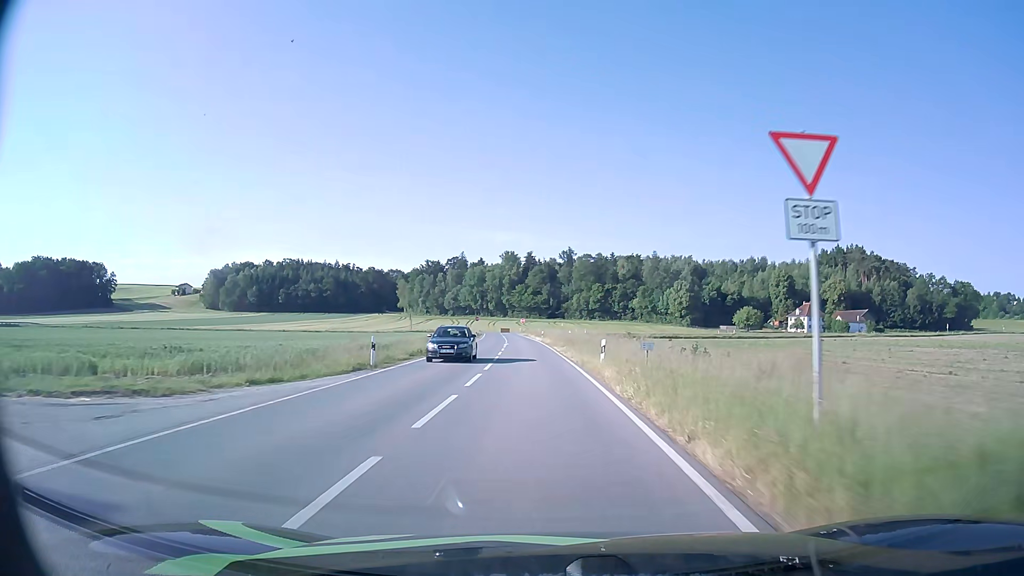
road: tertiary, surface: asphalt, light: Day
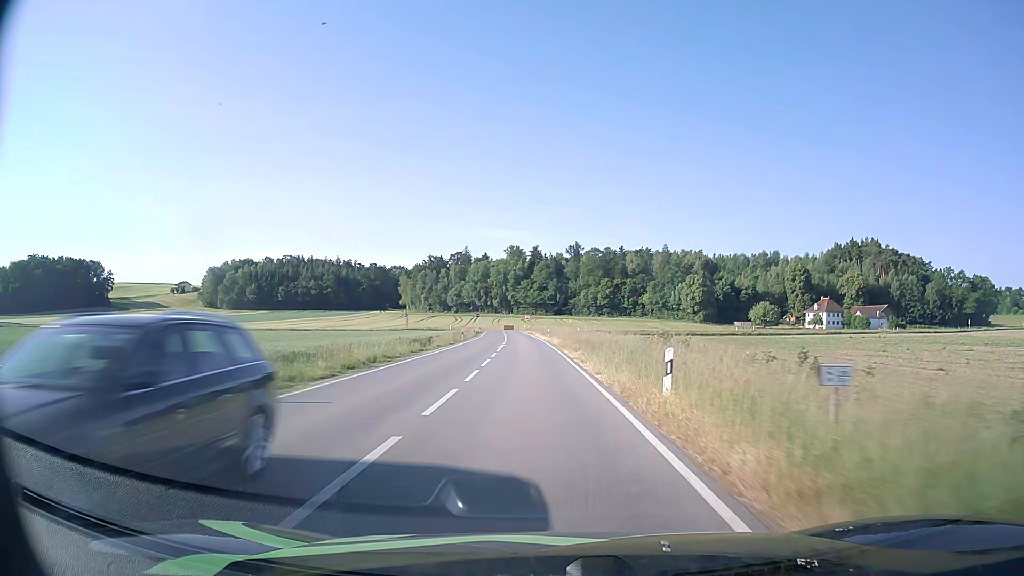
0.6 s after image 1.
(-0.1, +11.3) m; -1°
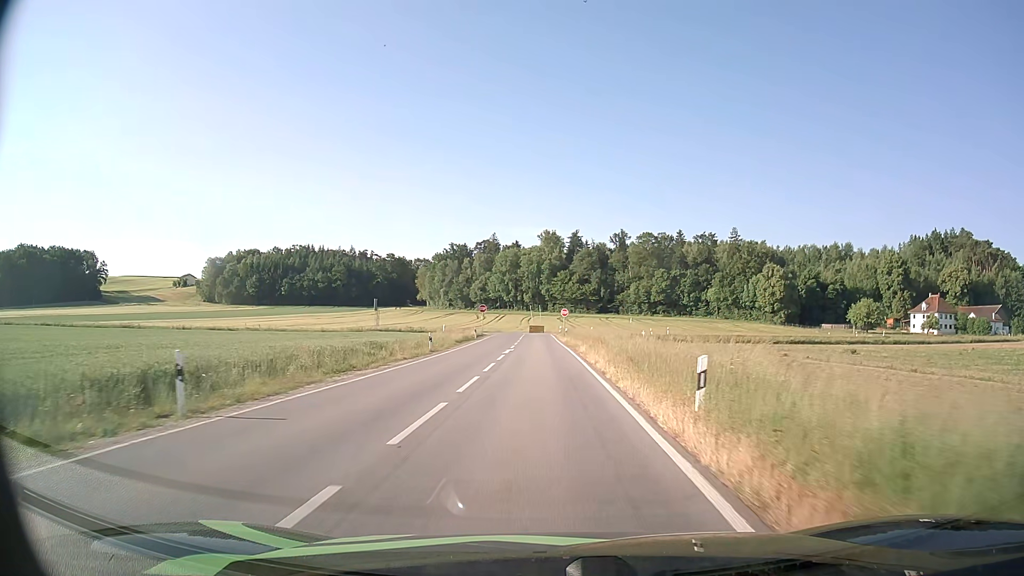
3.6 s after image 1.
(-1.4, +50.8) m; -3°
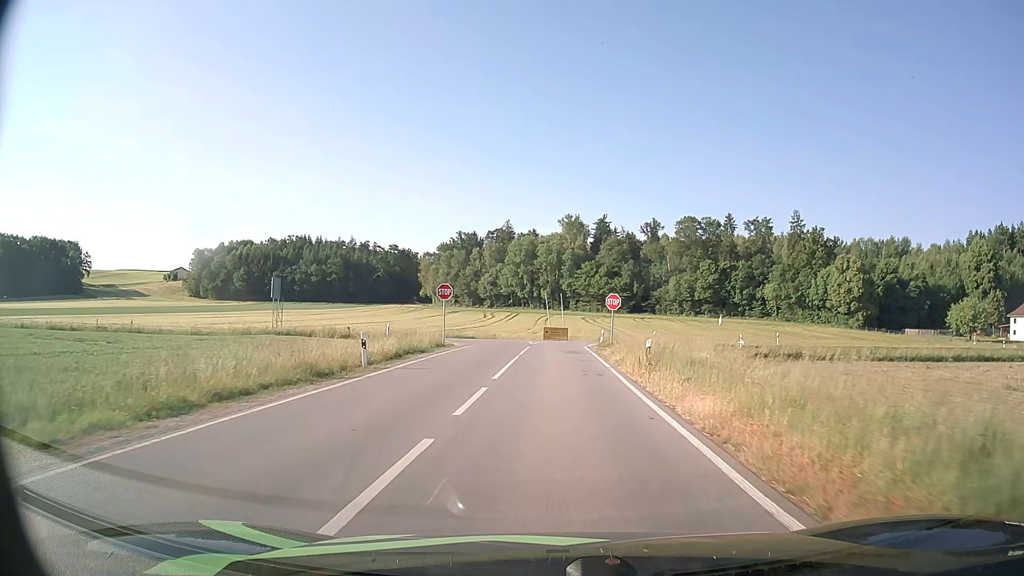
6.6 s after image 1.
(-0.6, +39.9) m; -2°
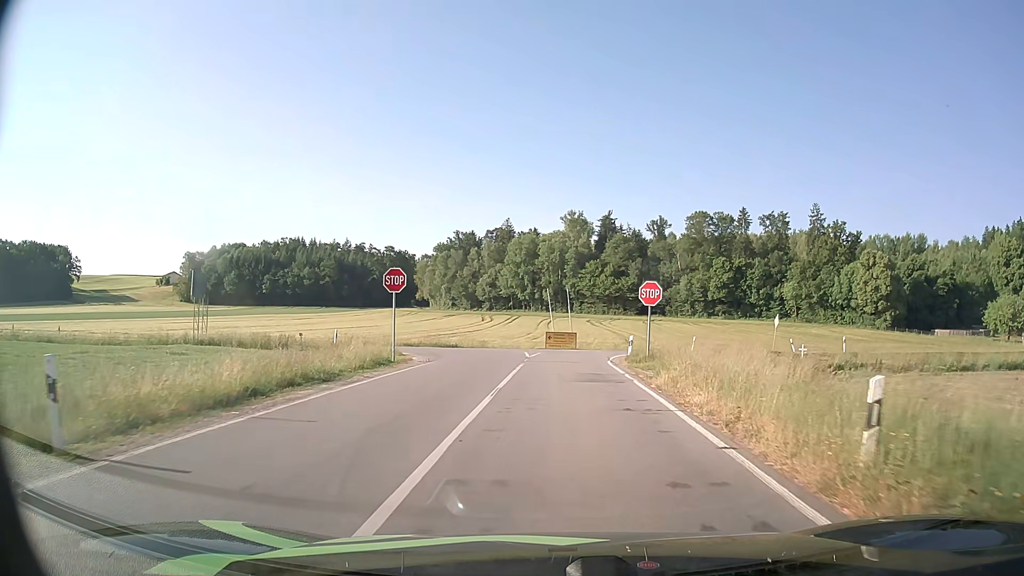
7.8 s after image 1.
(0.0, +12.9) m; 0°
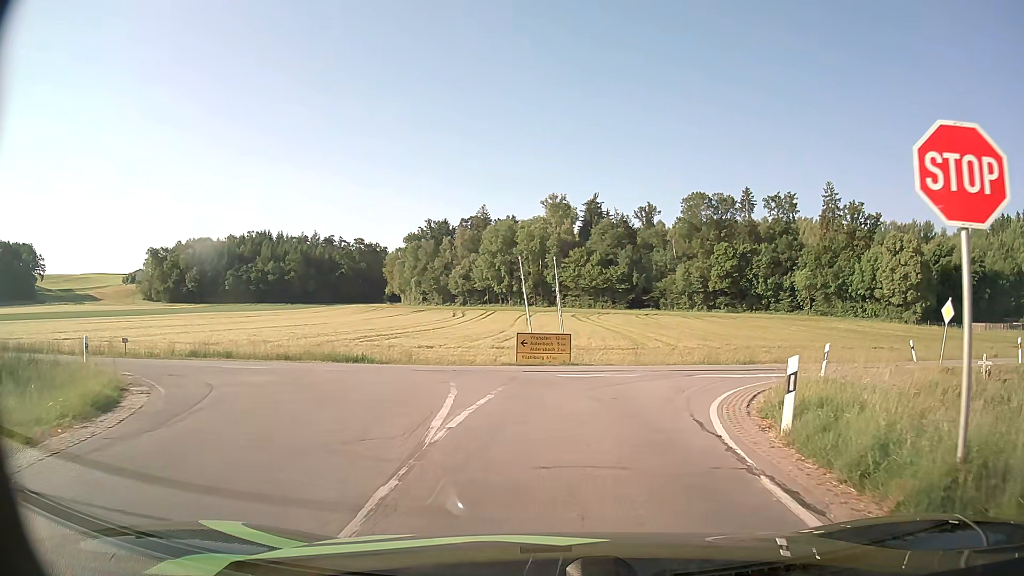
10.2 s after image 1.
(+0.3, +20.3) m; +2°
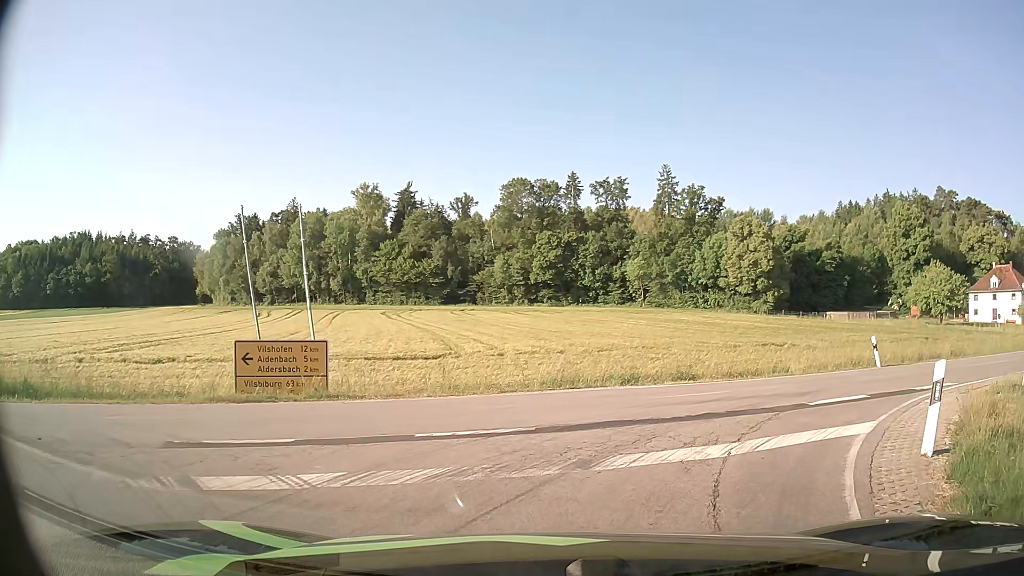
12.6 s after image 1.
(+1.2, +11.5) m; +15°
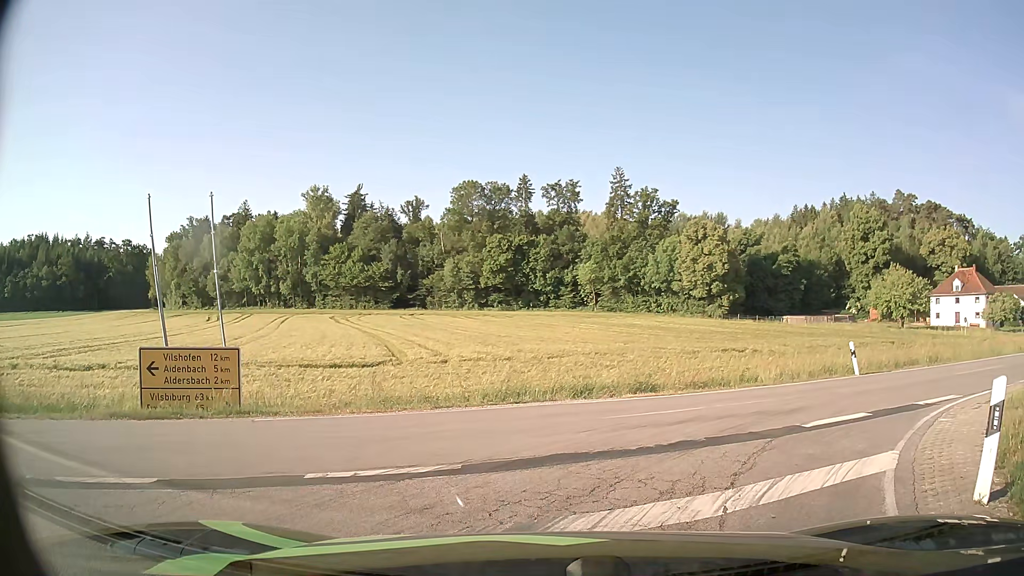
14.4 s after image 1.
(0.0, +1.9) m; +2°
(+3, +9) (+11, +16) (+20, +20) (+29, +24) (+37, +29) (+46, +34) (+55, +39) (+63, +44) (+72, +49) (+80, +55) m
